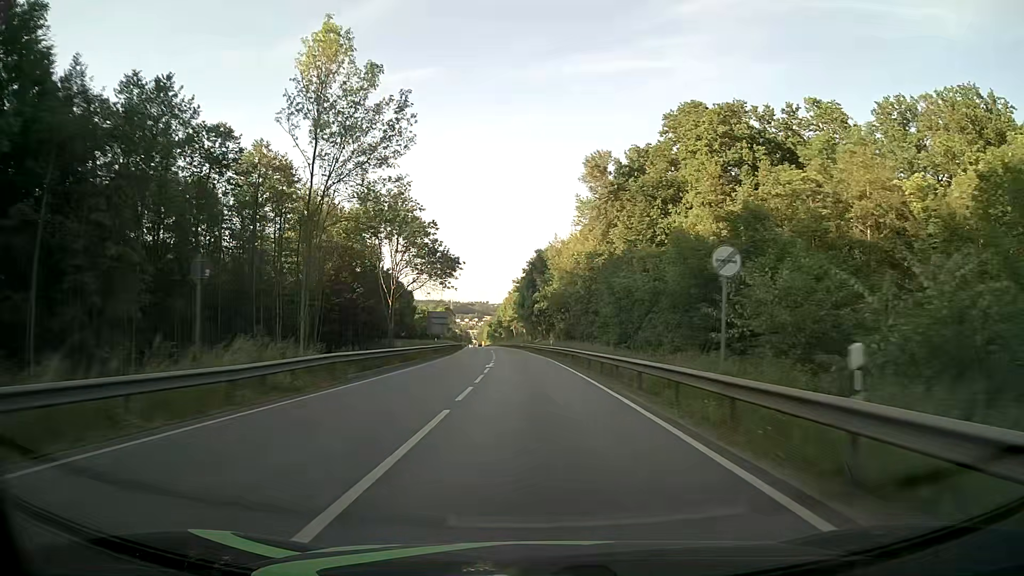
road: primary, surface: asphalt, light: Day
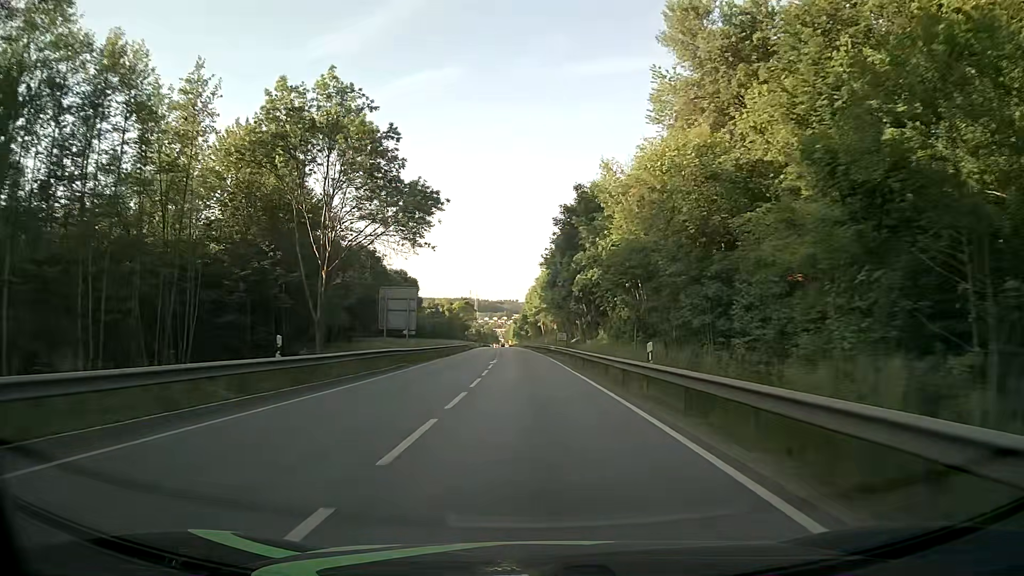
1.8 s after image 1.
(-0.9, +37.5) m; -3°
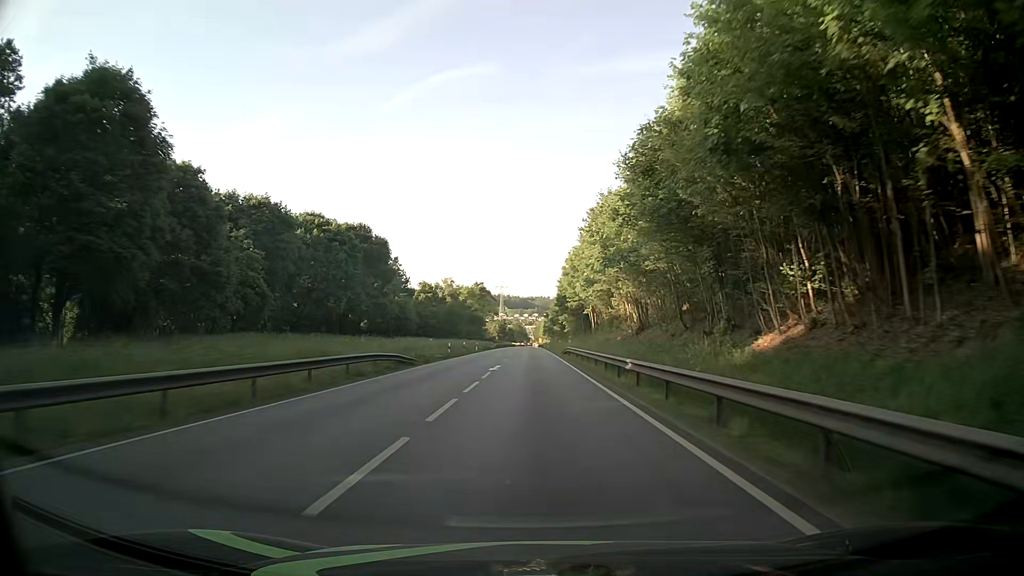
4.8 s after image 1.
(-1.7, +62.5) m; -3°
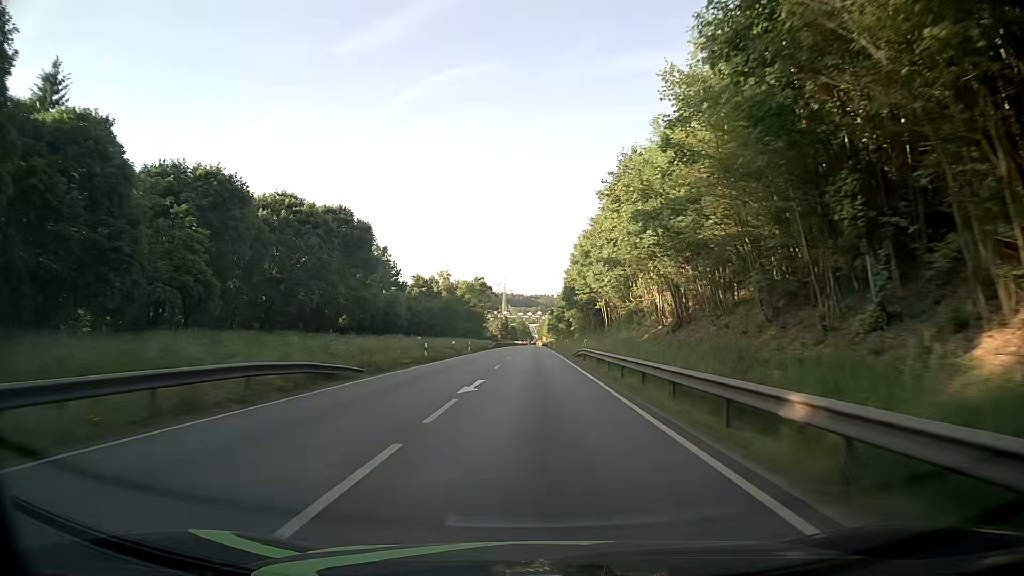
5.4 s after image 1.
(0.0, +12.5) m; 0°
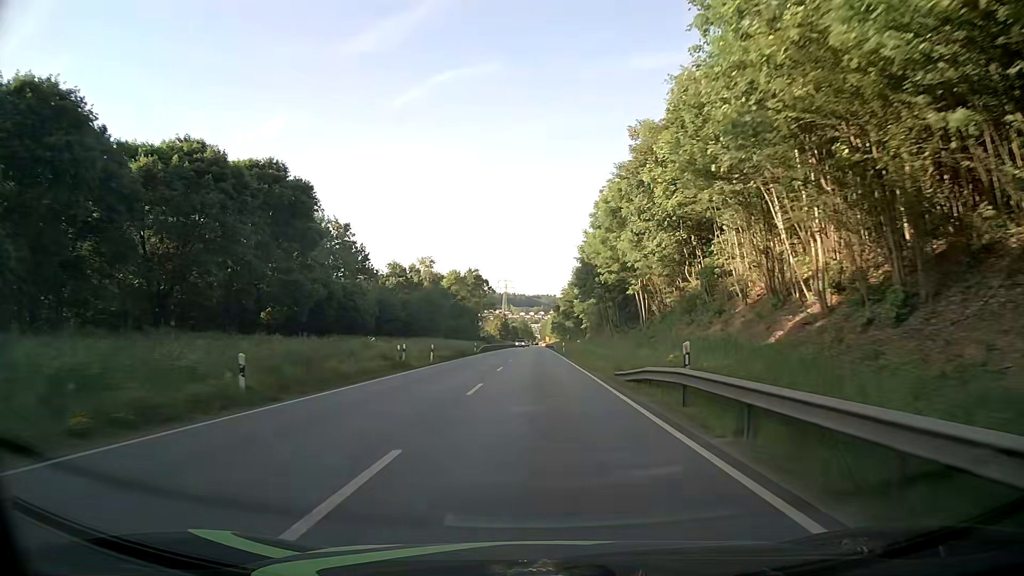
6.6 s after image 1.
(-0.1, +25.0) m; 0°
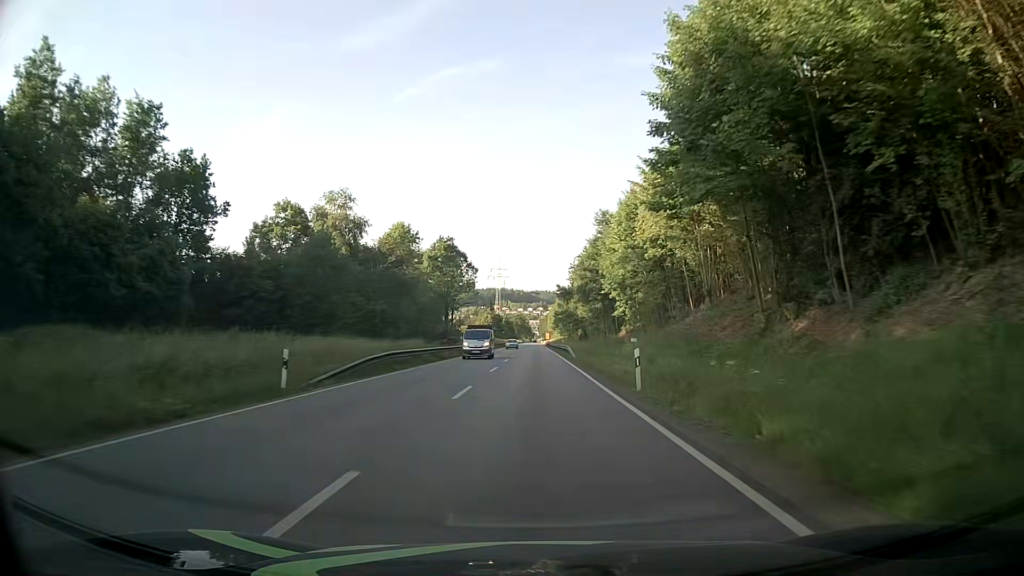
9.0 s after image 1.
(+0.2, +50.1) m; 0°
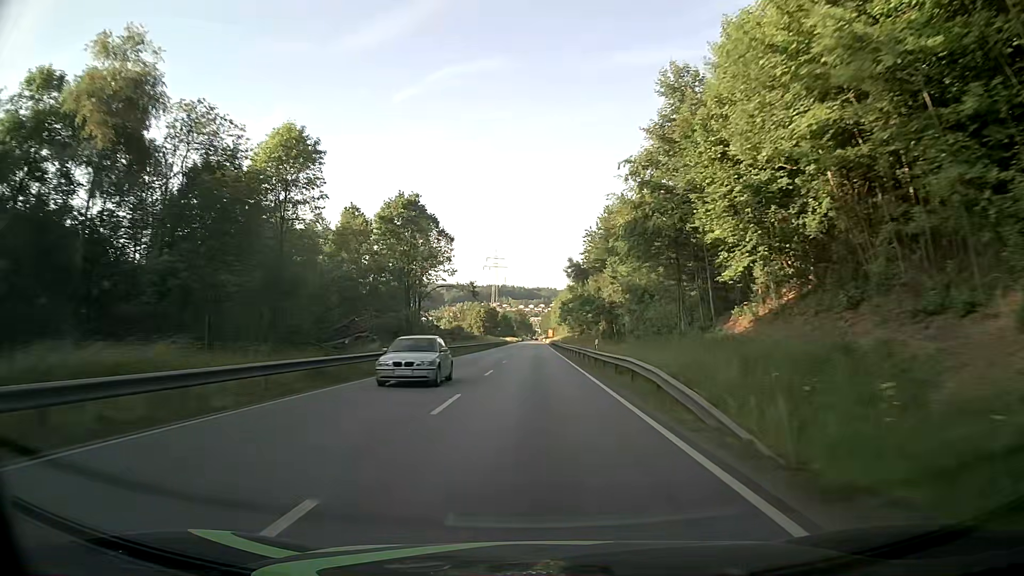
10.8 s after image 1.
(0.0, +37.7) m; 0°
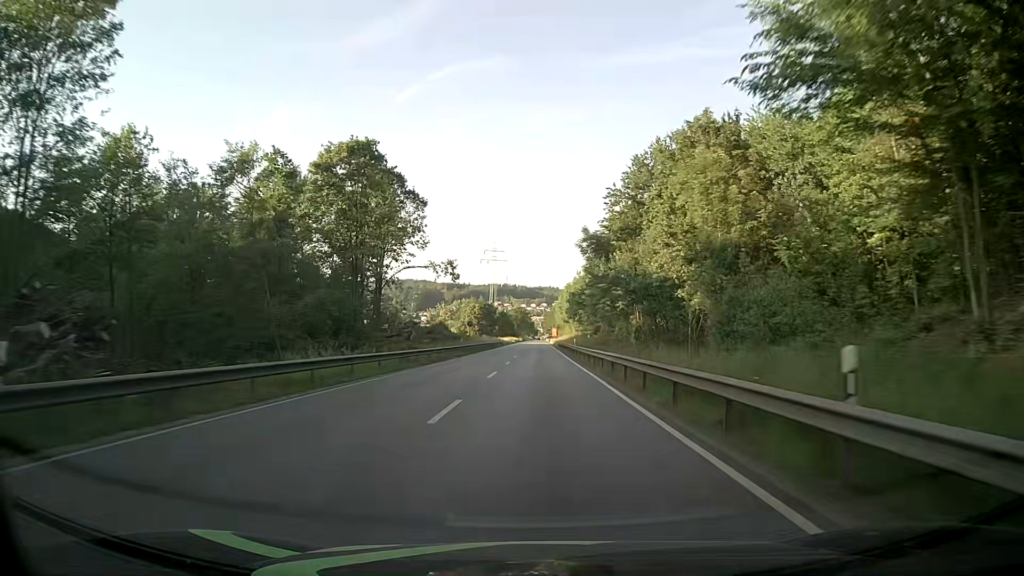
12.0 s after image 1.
(0.0, +25.1) m; 0°
(0, +10) (0, +20) (0, +30) (0, +40) (0, +50) (0, +60) (0, +70) (+1, +80) (+1, +90) (+1, +100) m
